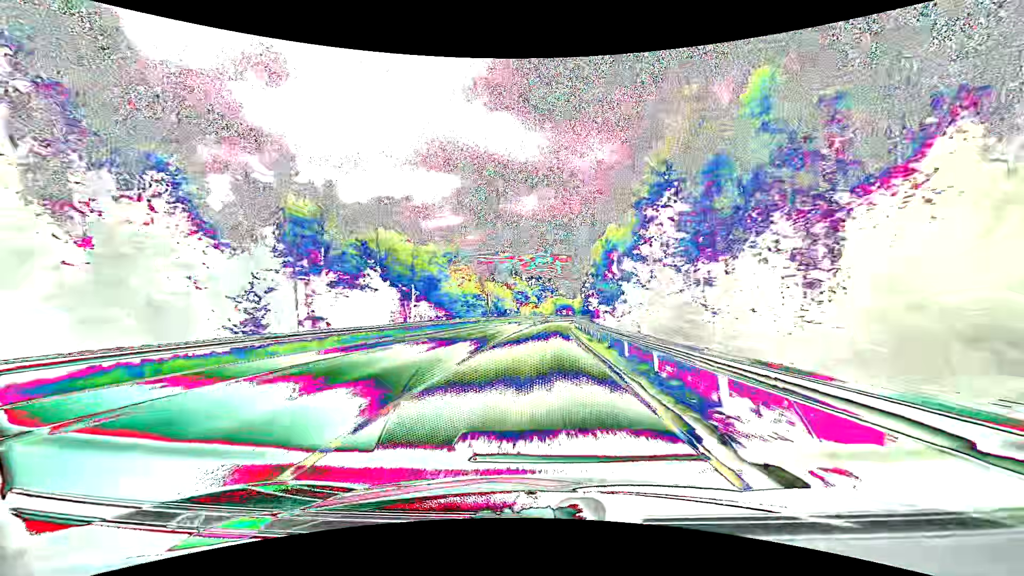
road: primary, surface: asphalt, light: Day
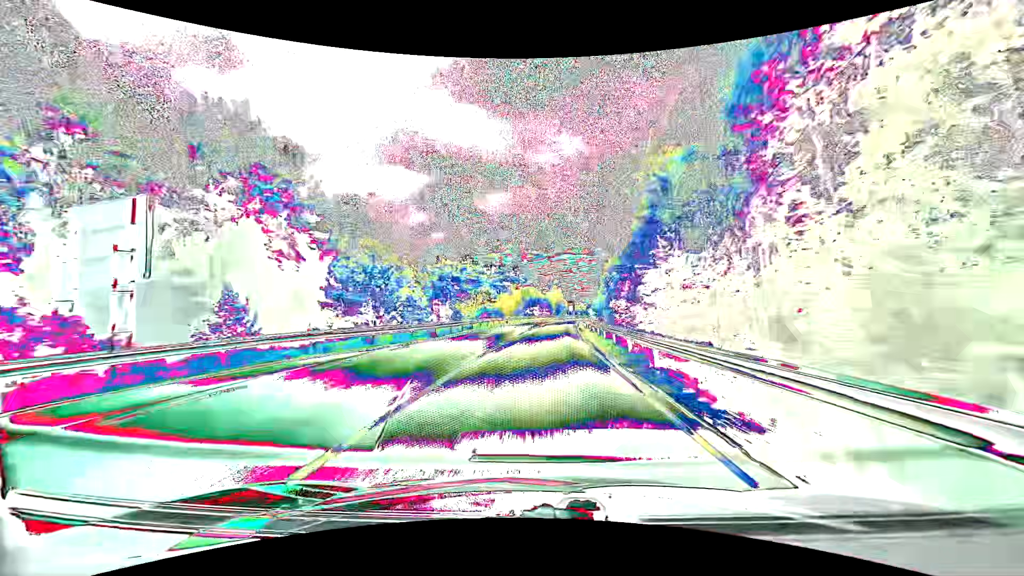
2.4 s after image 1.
(+1.8, +63.2) m; +4°
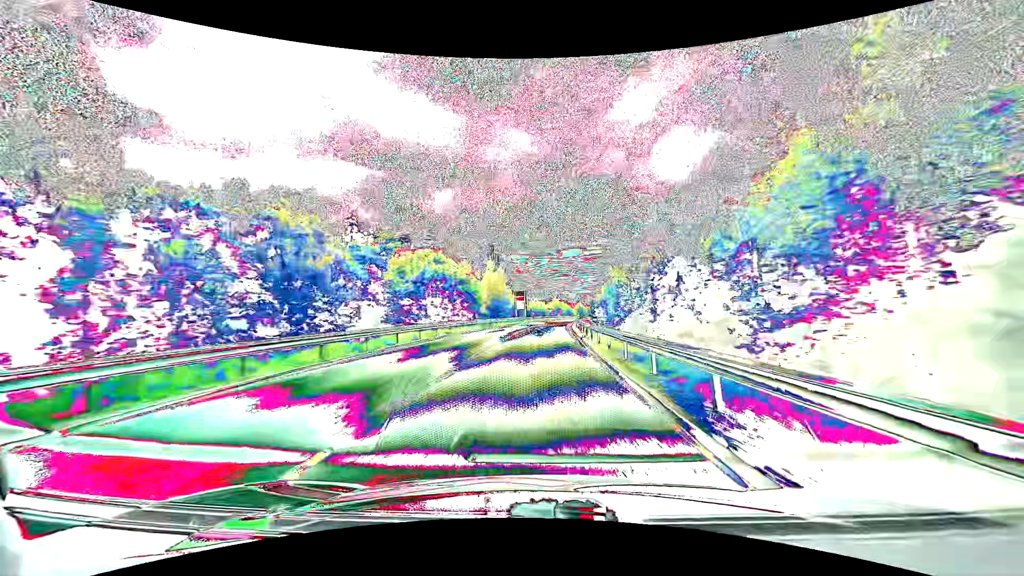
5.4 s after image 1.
(+4.1, +77.3) m; +6°
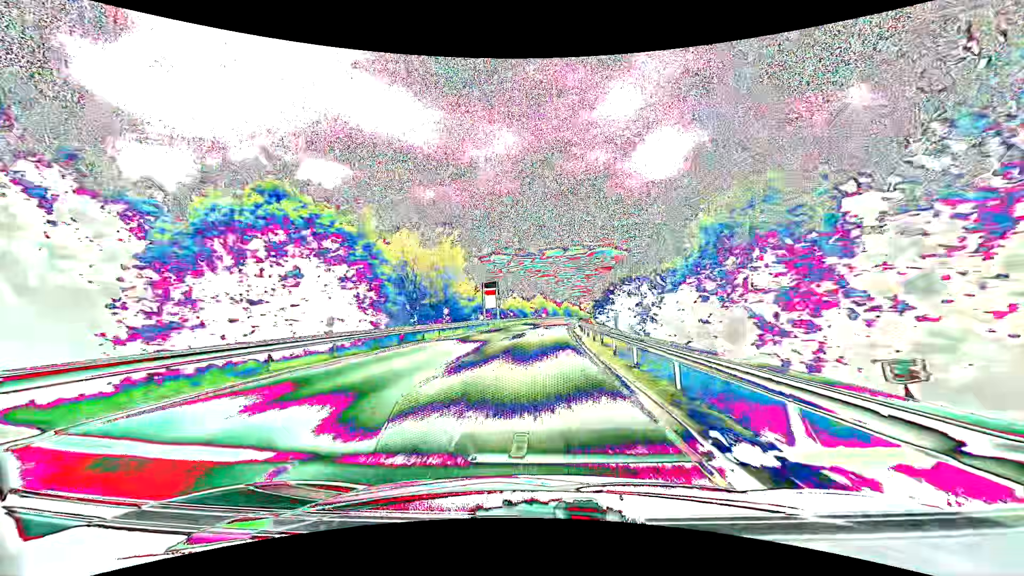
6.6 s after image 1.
(+0.6, +30.6) m; +2°
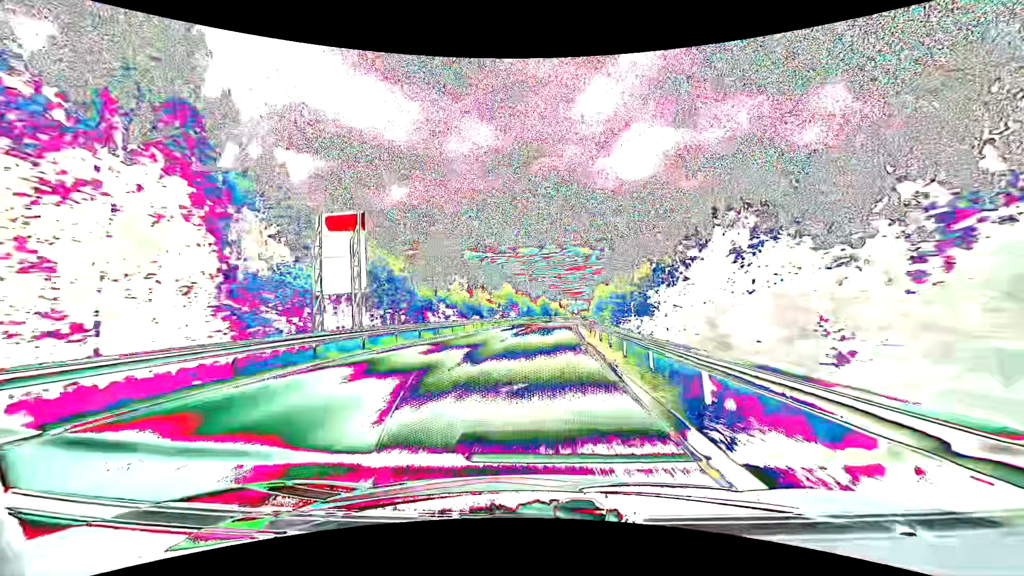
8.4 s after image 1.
(+1.1, +45.5) m; +3°
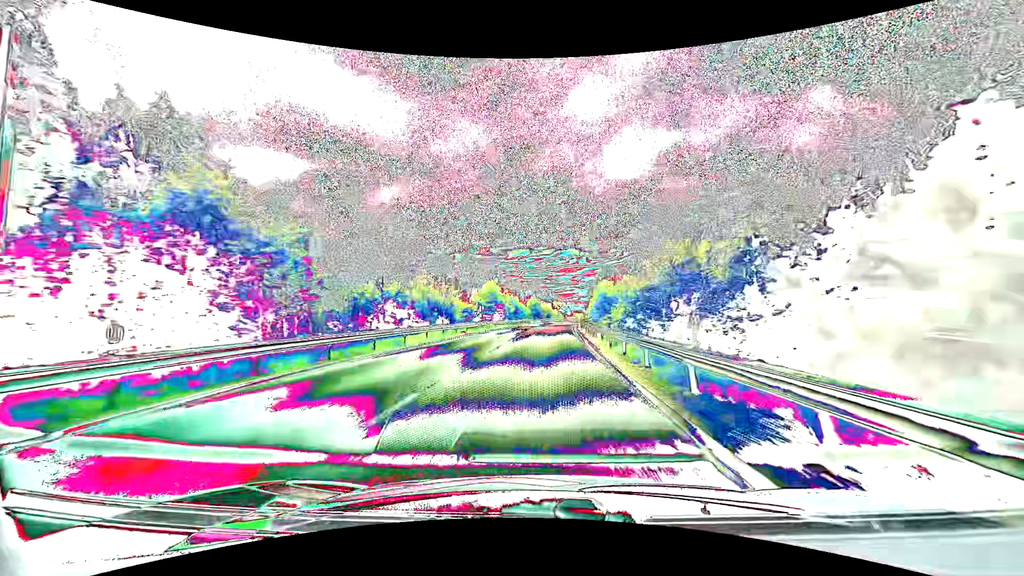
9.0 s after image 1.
(+0.1, +15.1) m; +1°
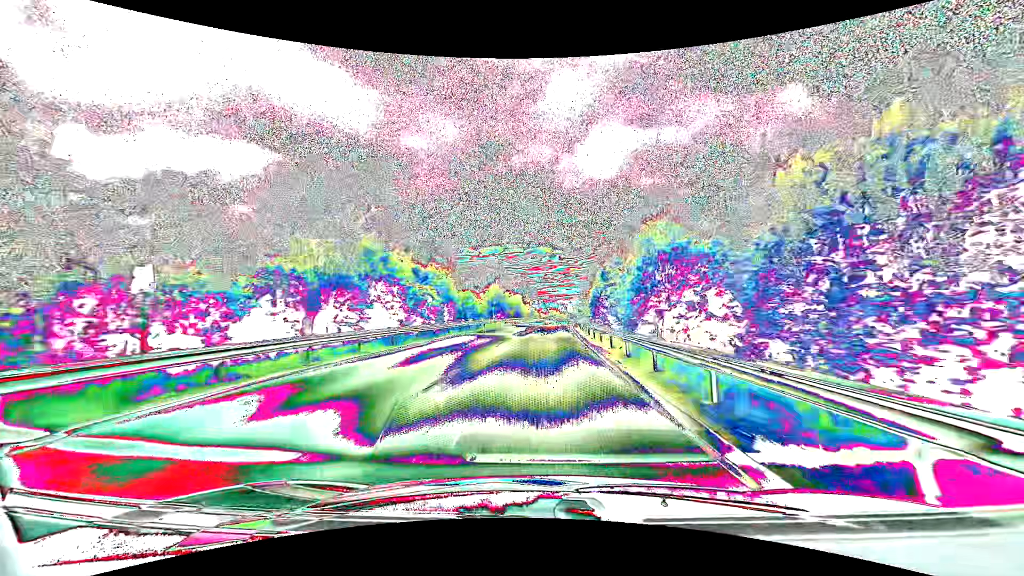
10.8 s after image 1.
(+1.2, +45.2) m; +3°
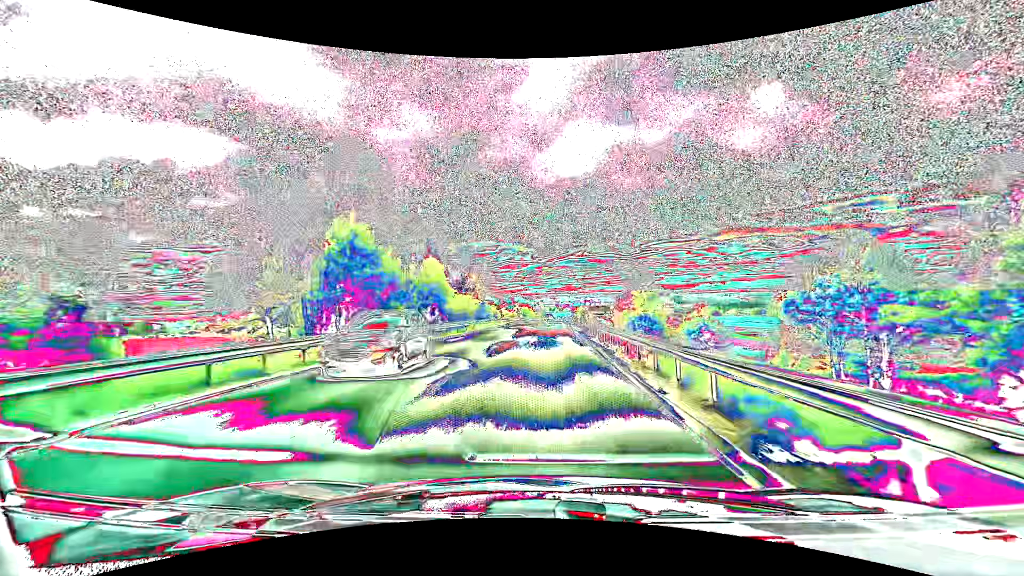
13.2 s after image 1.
(+1.8, +60.4) m; +4°
(0, +10) (0, +20) (0, +30) (0, +40) (+1, +50) (+1, +60) (+1, +70) (+2, +80) (+2, +90) (+3, +100) m
